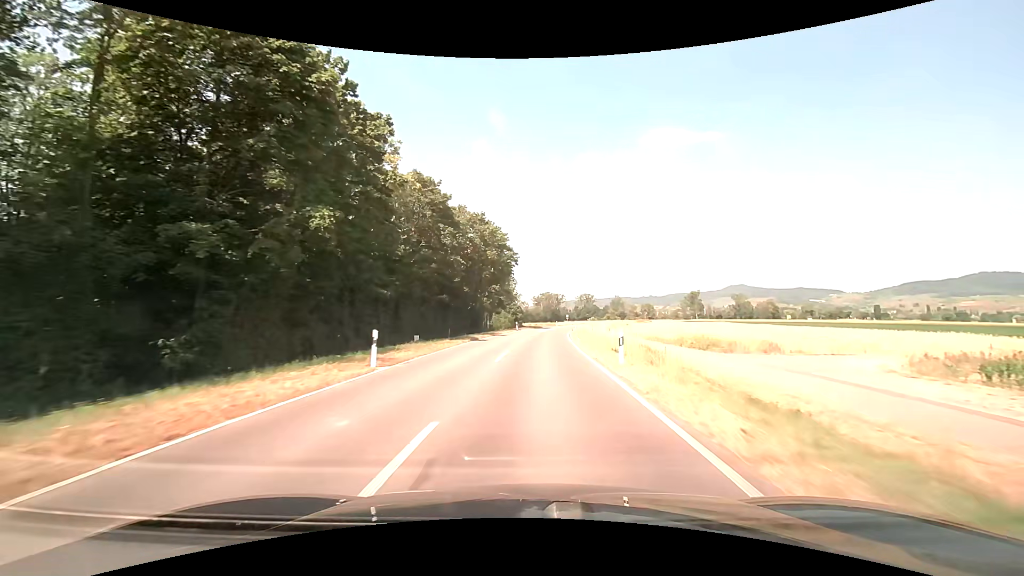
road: secondary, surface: asphalt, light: Day
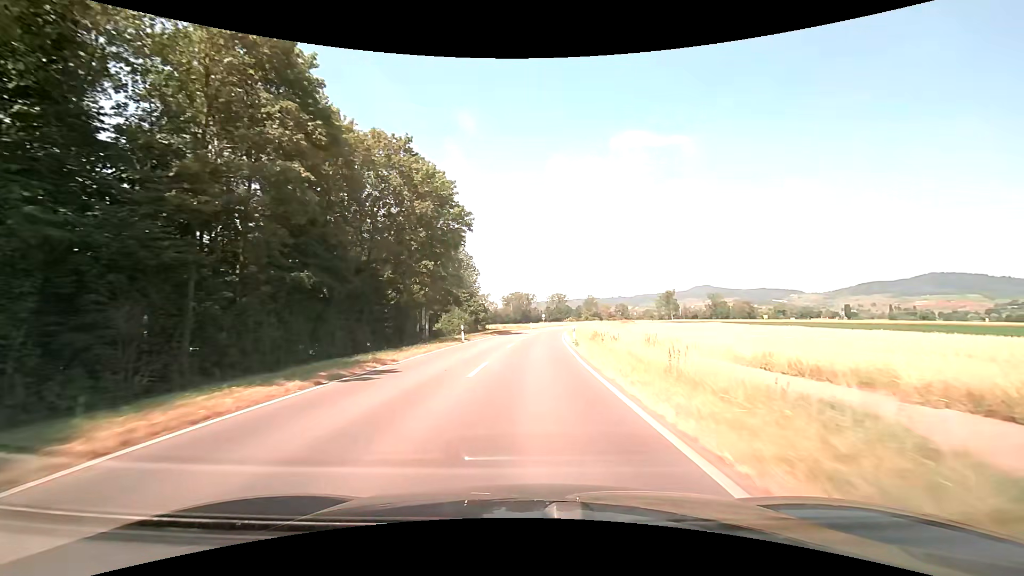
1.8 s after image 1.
(+0.8, +30.9) m; +3°
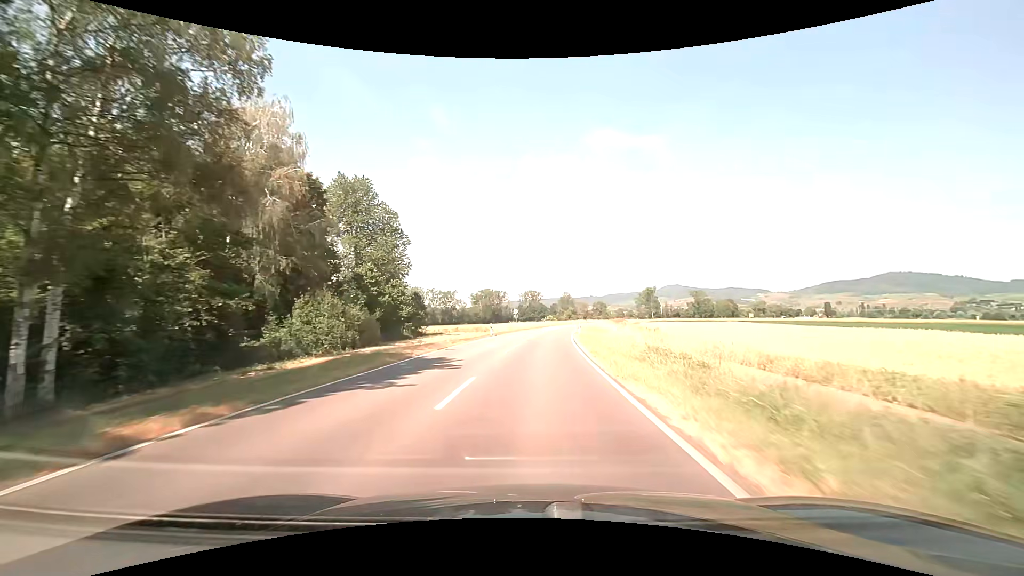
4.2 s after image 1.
(+1.2, +42.3) m; +3°
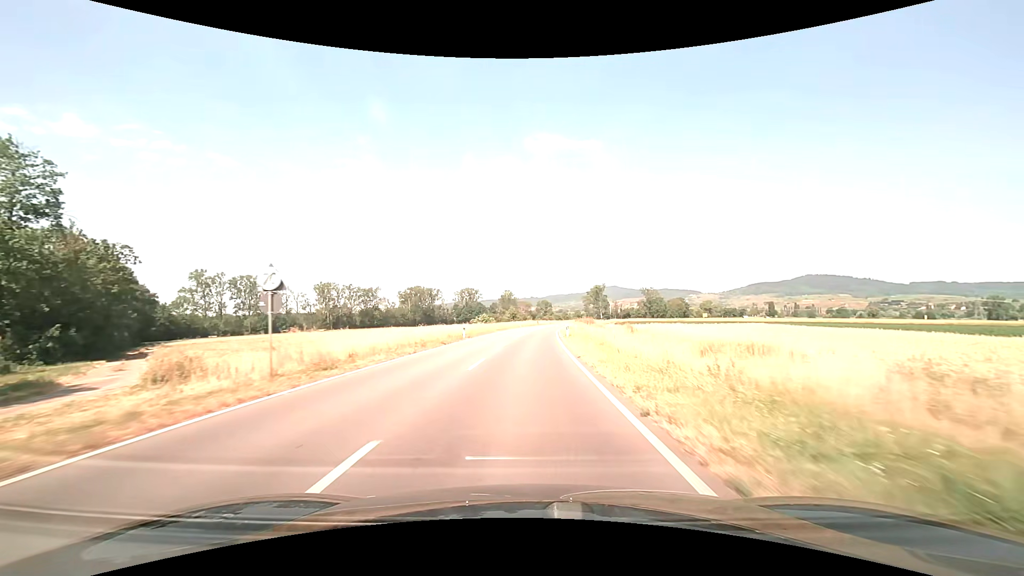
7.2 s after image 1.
(+3.3, +54.5) m; +7°
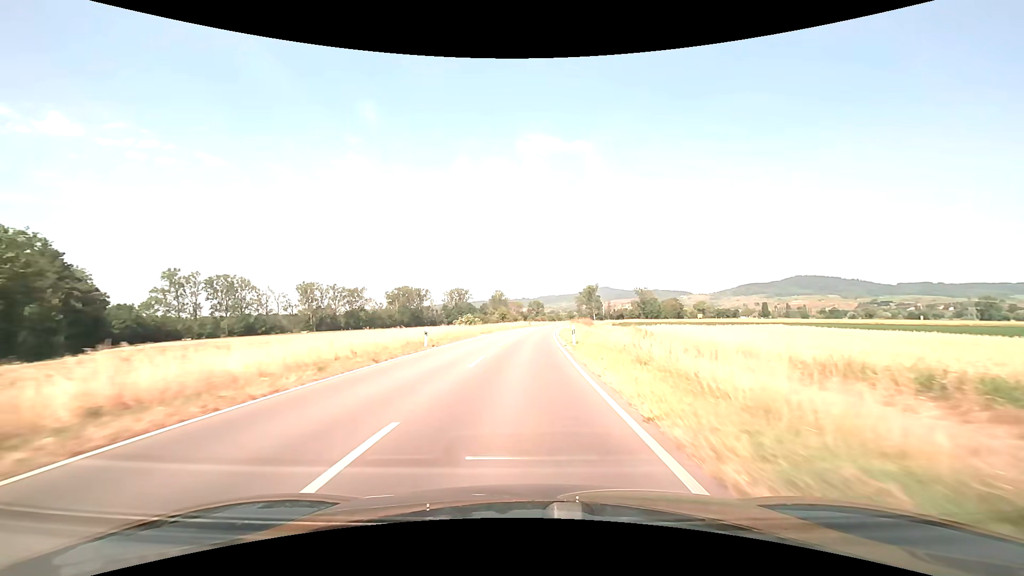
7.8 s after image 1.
(+0.1, +11.1) m; +1°
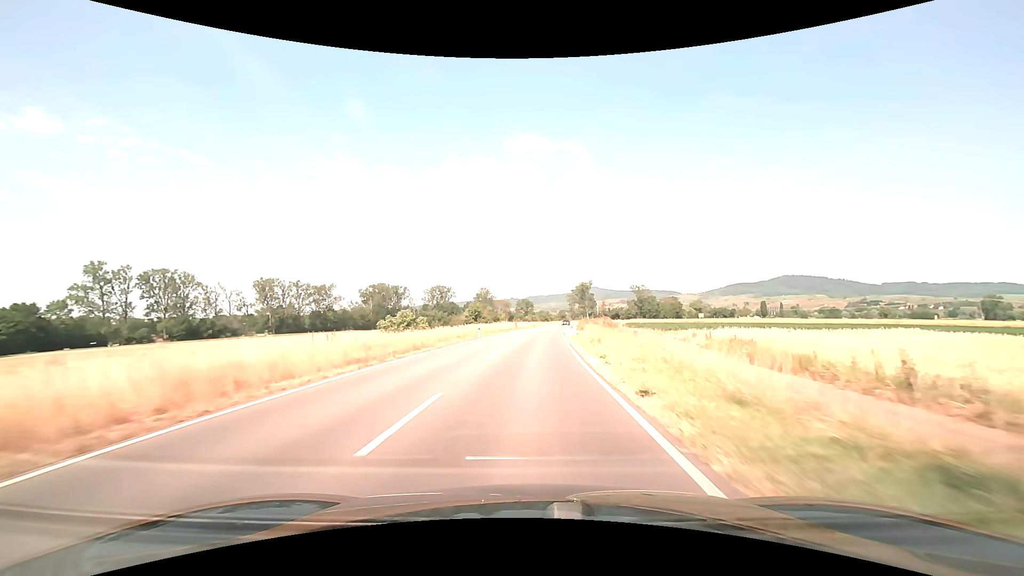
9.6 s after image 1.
(+0.5, +33.8) m; +1°
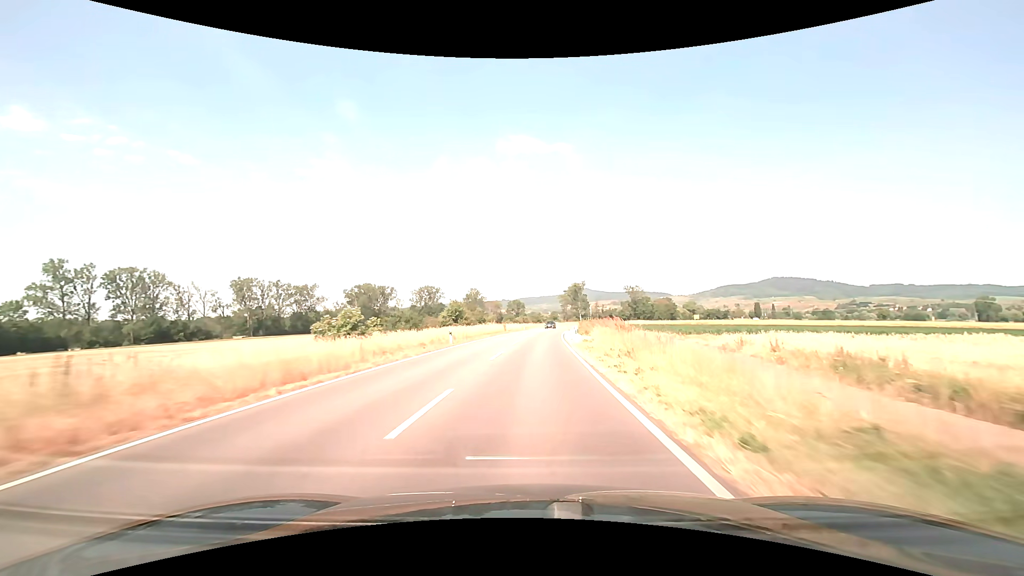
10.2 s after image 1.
(+0.1, +11.4) m; +1°
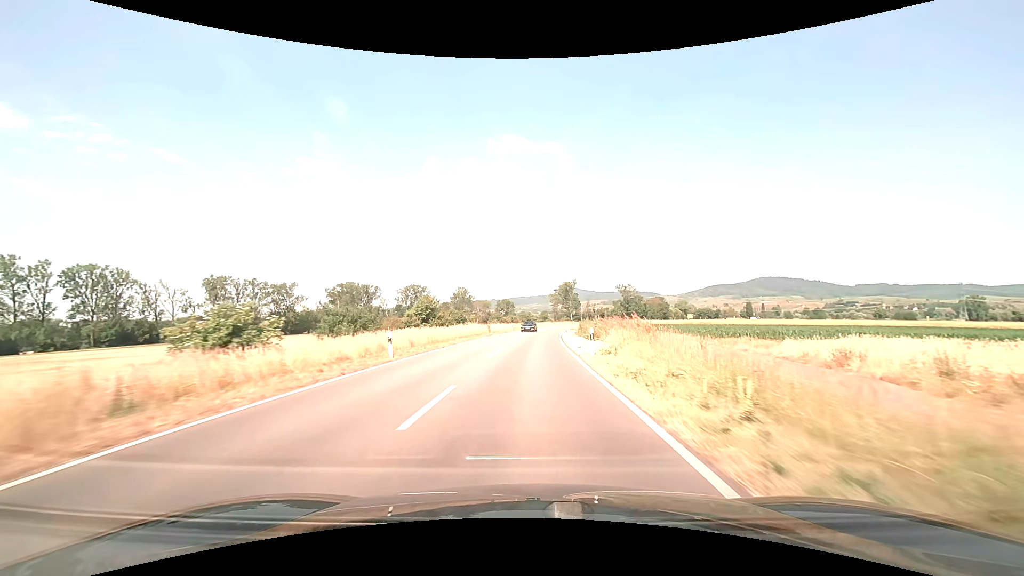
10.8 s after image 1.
(+0.1, +11.6) m; +1°
(0, +10) (0, +20) (+1, +30) (+1, +40) (+2, +50) (+2, +60) (+3, +70) (+4, +80) (+5, +90) (+7, +100) m
